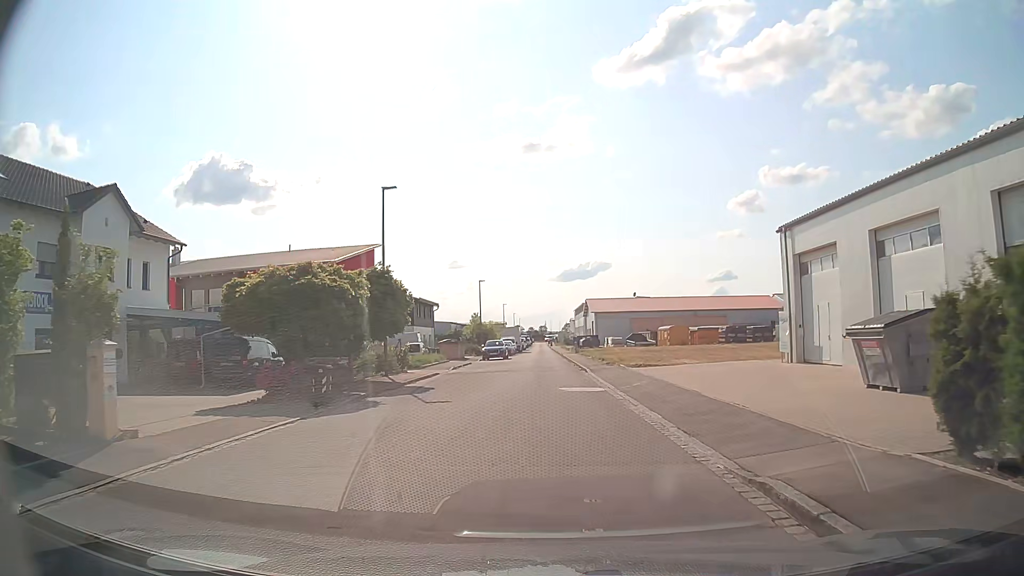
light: Day
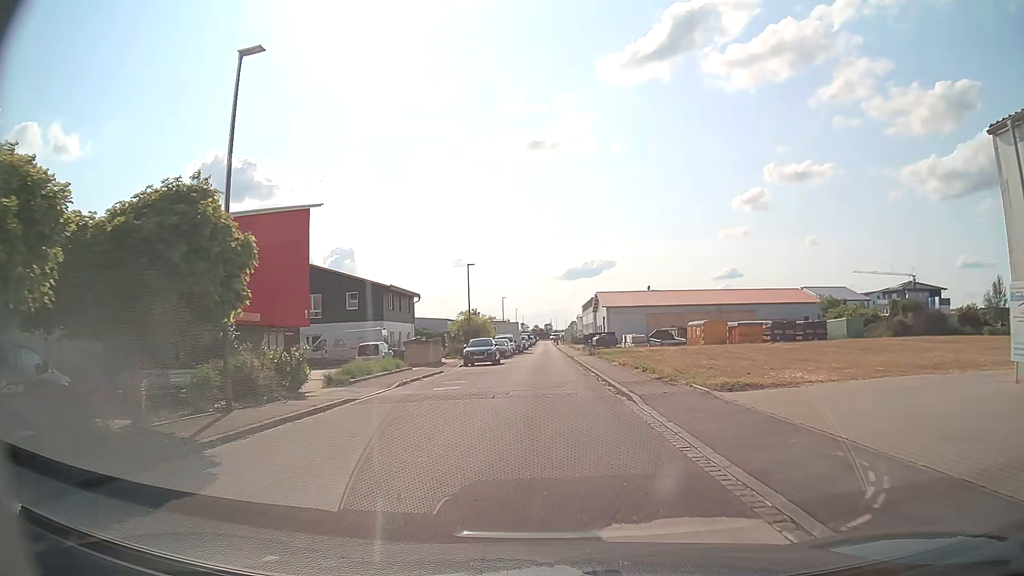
(+0.1, +14.4) m; 0°
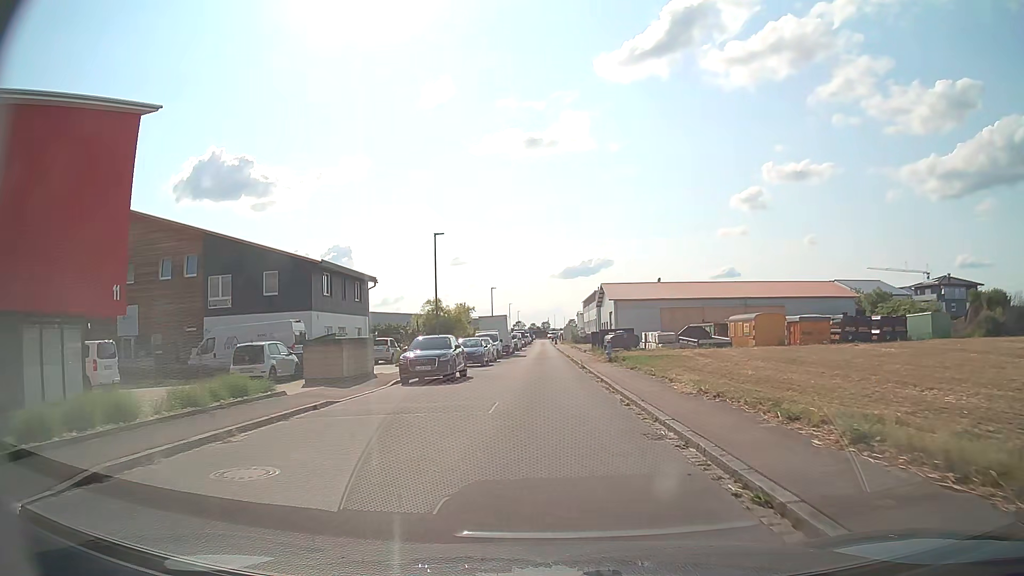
(-0.1, +16.1) m; 0°
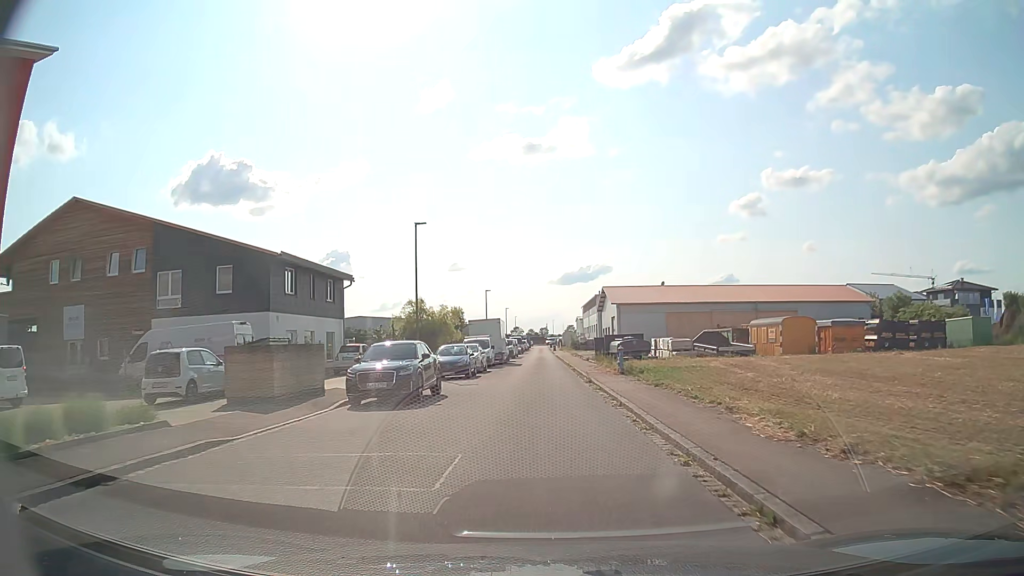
(0.0, +5.7) m; 0°
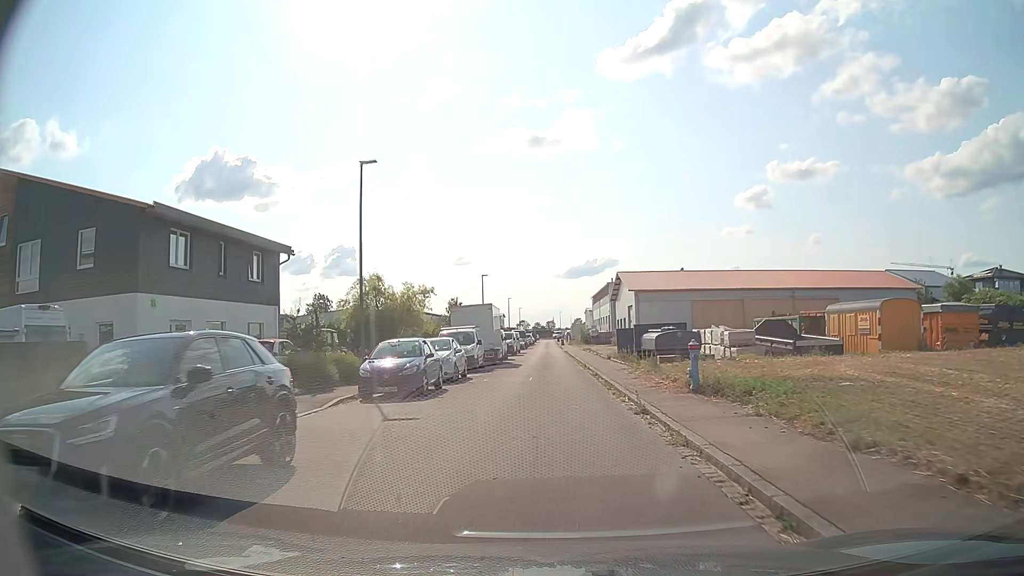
(0.0, +11.8) m; -1°
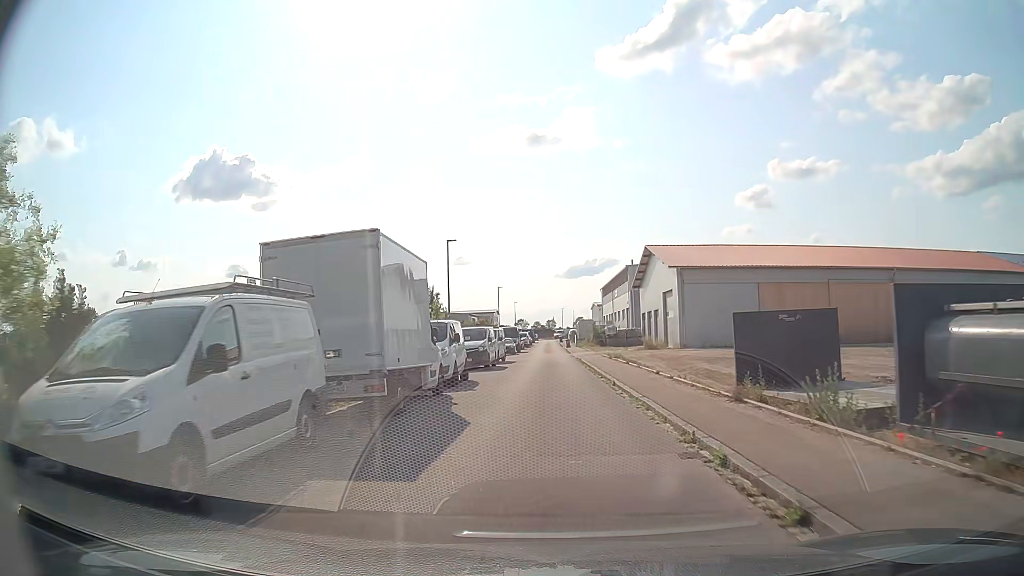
(0.0, +24.2) m; 0°
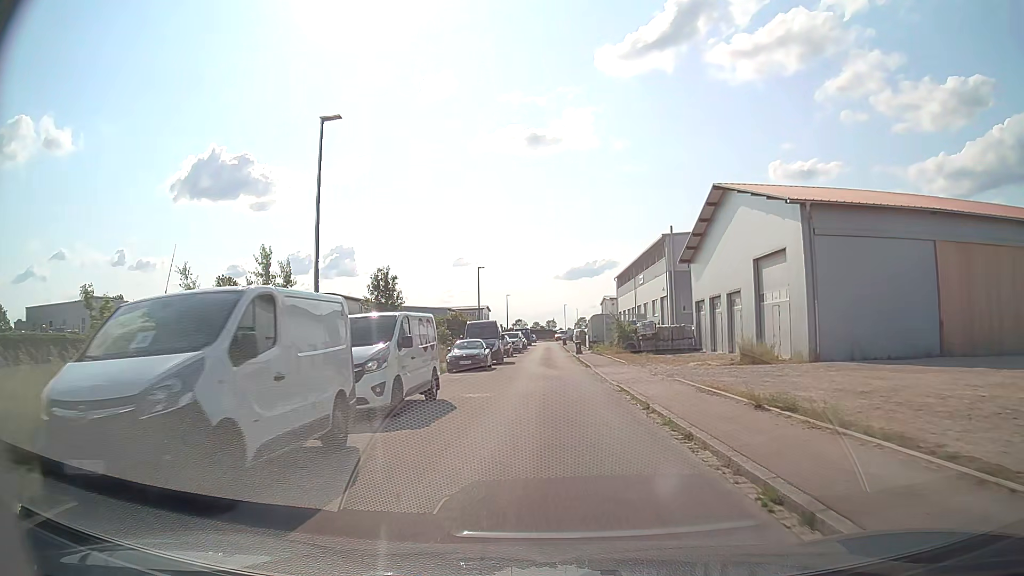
(+0.1, +25.4) m; 0°
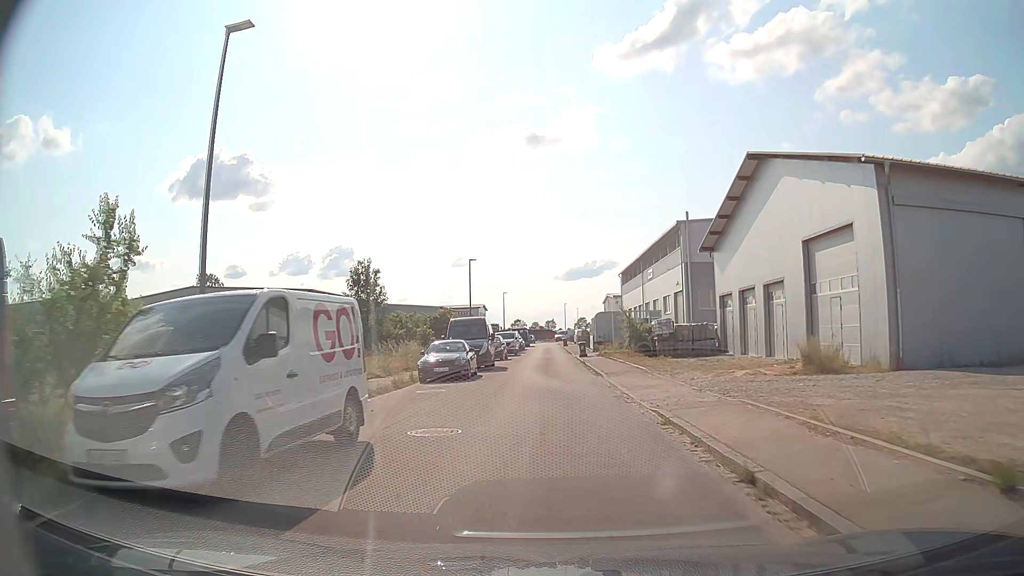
(0.0, +6.5) m; 0°
(0, +10) (0, +20) (0, +30) (0, +40) (0, +50) (0, +60) (0, +70) (0, +80) (0, +90) (0, +100) m
